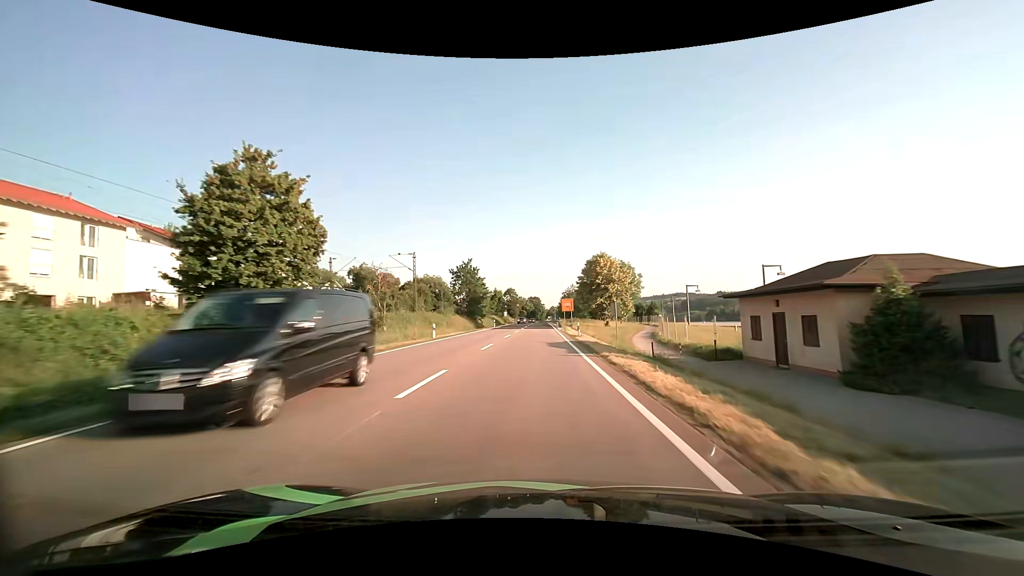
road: primary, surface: asphalt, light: Day
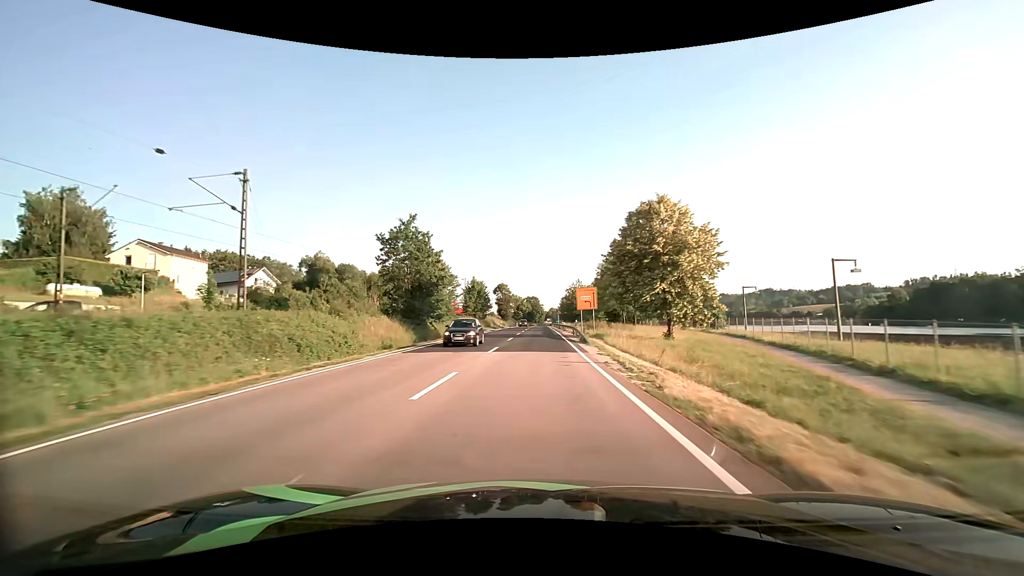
(0.0, +36.1) m; 0°
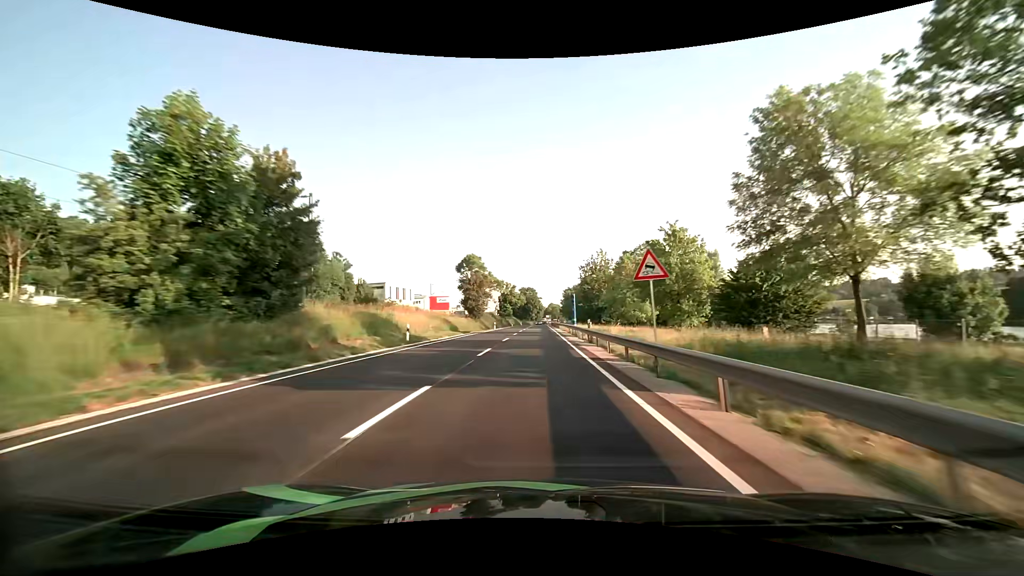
(+0.3, +63.4) m; 0°
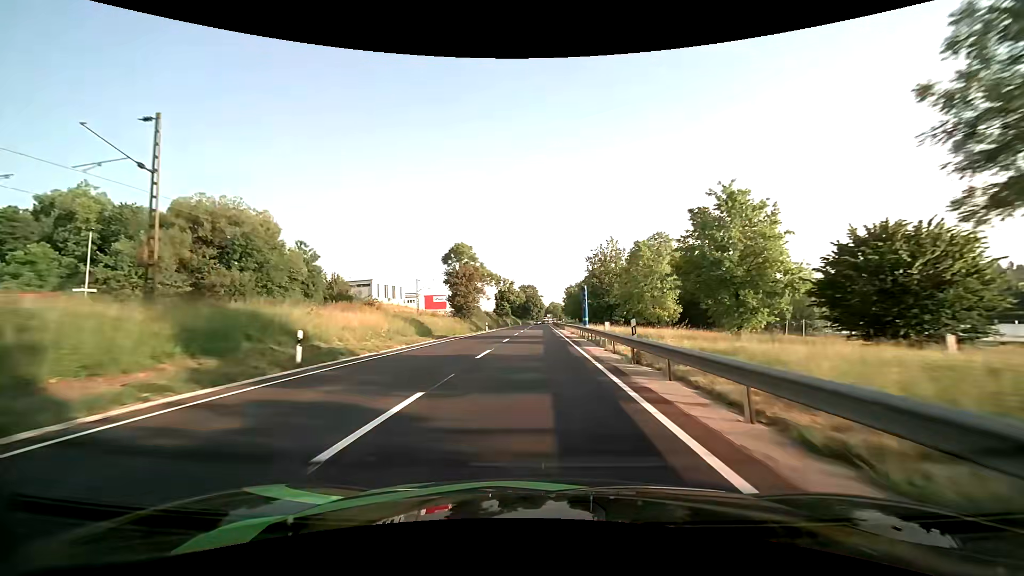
(0.0, +12.9) m; 0°
(0, +10) (0, +20) (0, +30) (0, +40) (0, +50) (0, +60) (0, +70) (0, +80) (+1, +90) (+1, +100) m
